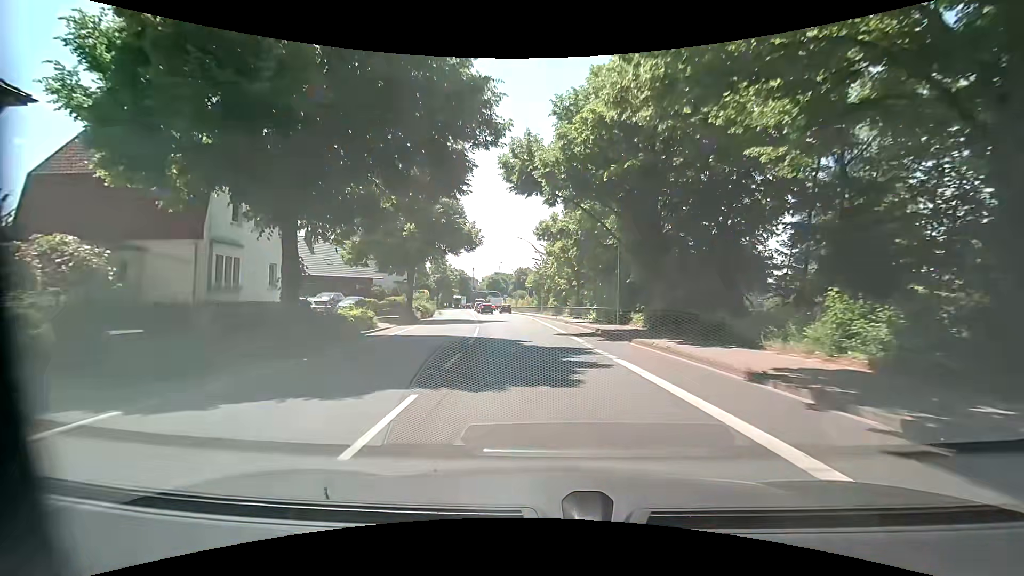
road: primary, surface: asphalt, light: Day
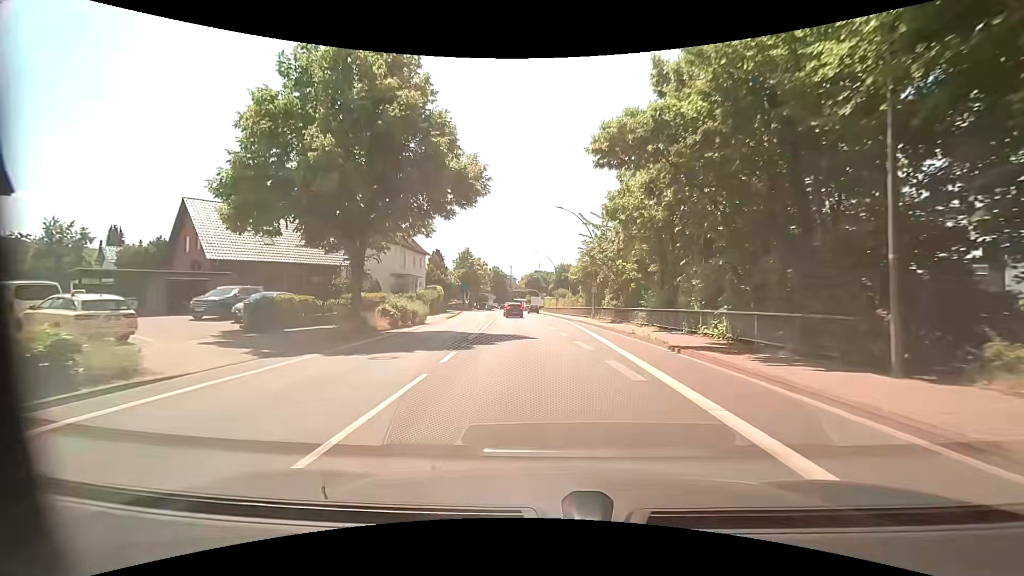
(-0.8, +20.1) m; -4°
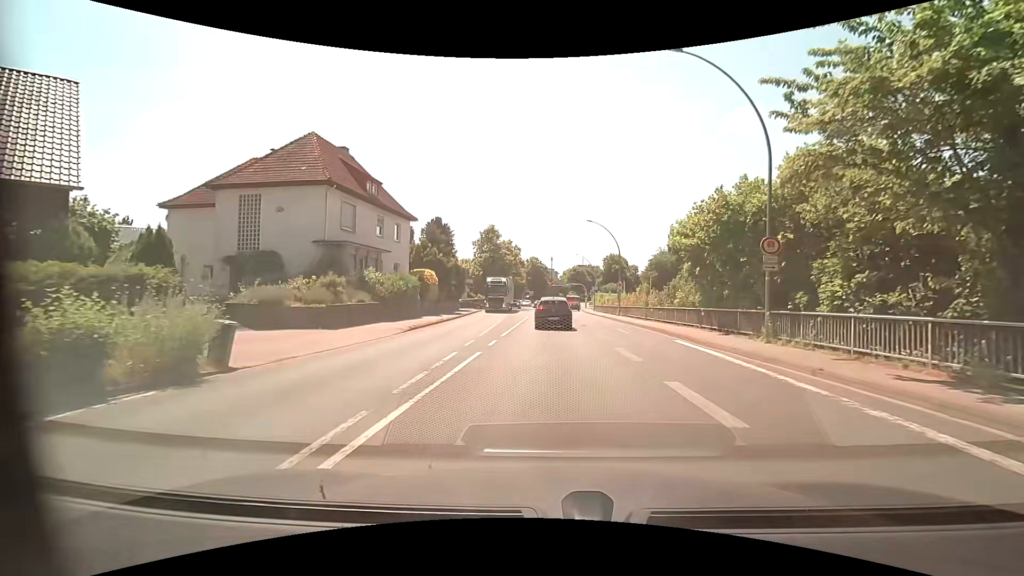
(-1.7, +26.4) m; -6°
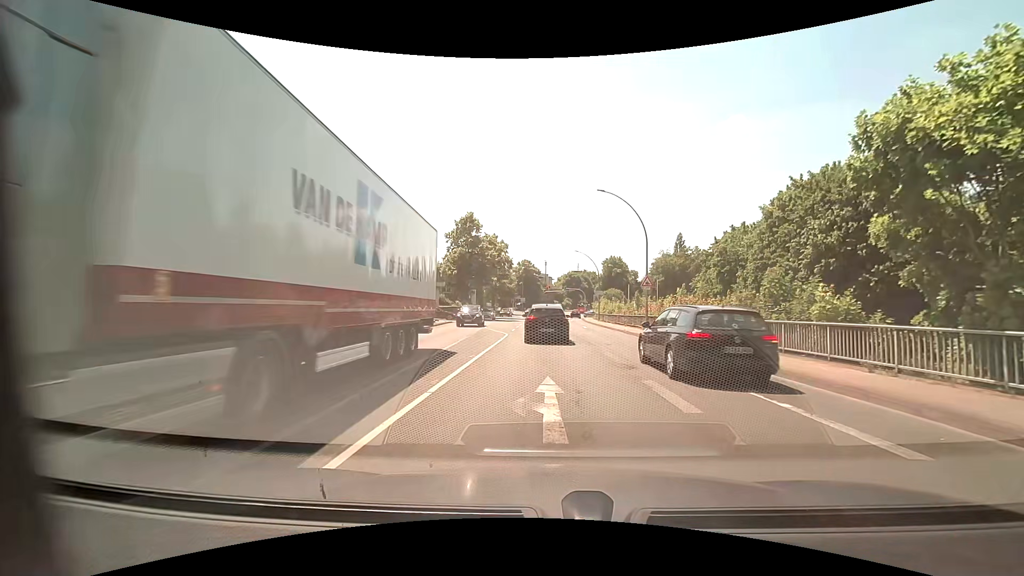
(+0.1, +16.7) m; +1°
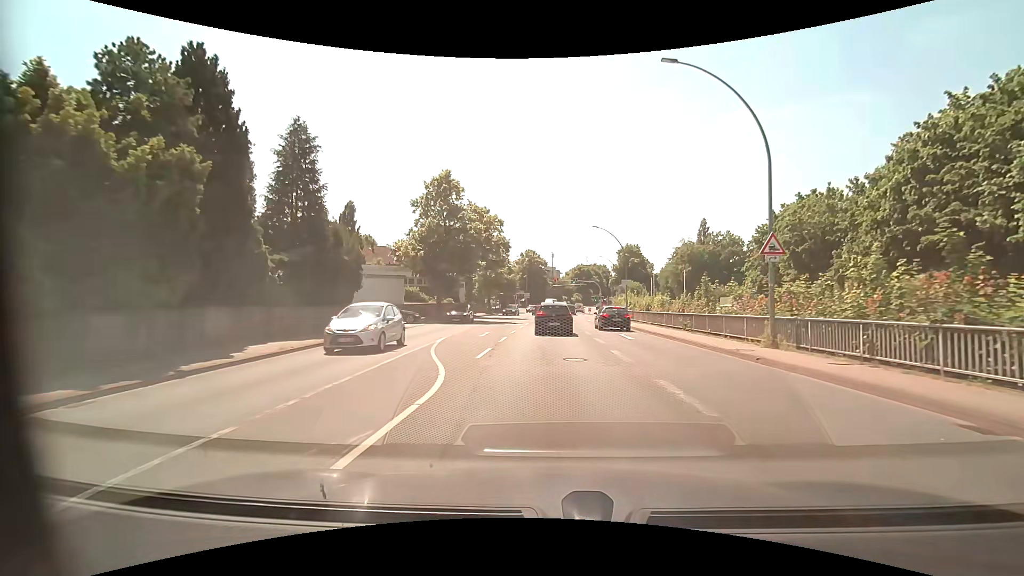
(-0.1, +18.7) m; -1°
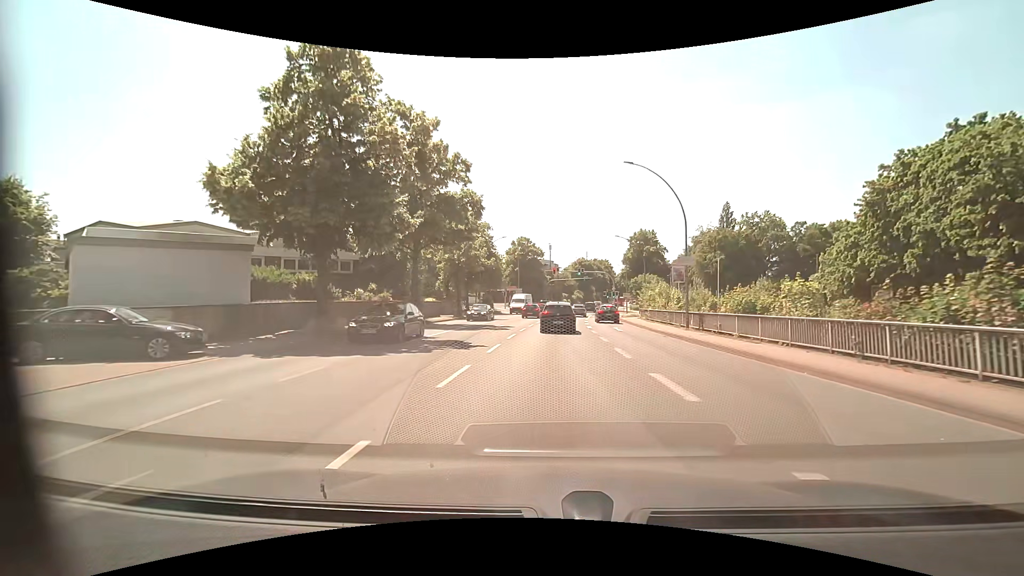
(+0.1, +23.1) m; +1°
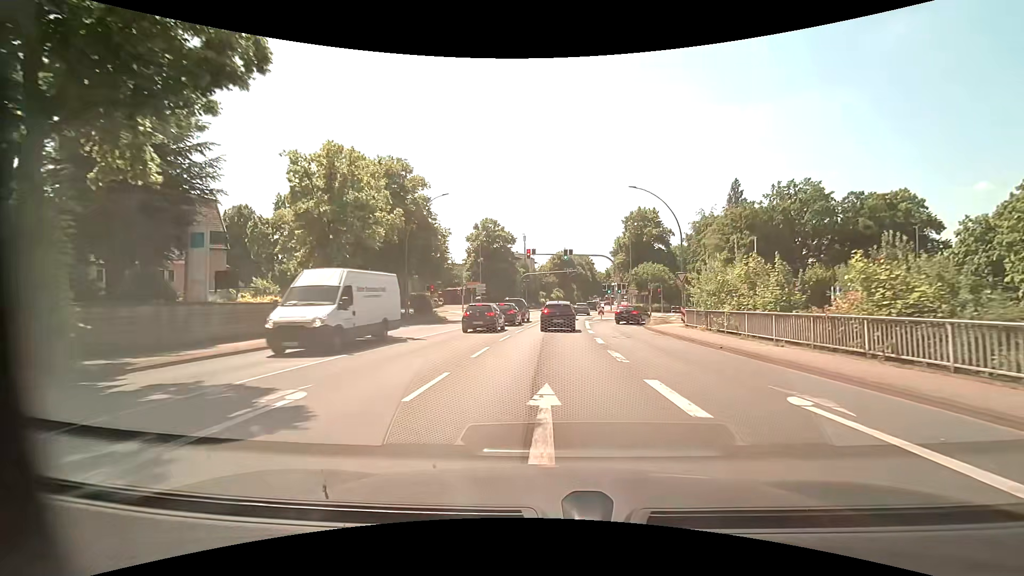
(+0.4, +25.3) m; +2°
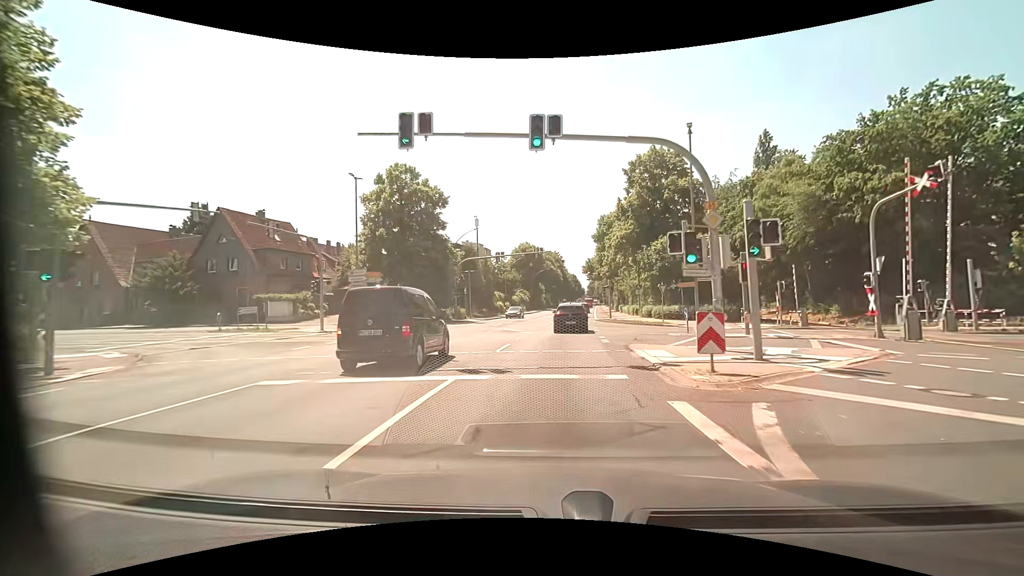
(+1.4, +35.5) m; +4°
(0, +10) (+1, +20) (+1, +30) (+2, +40) (+3, +50) (+4, +60) (+5, +70) (+6, +80) (+7, +90) (+8, +100) m
